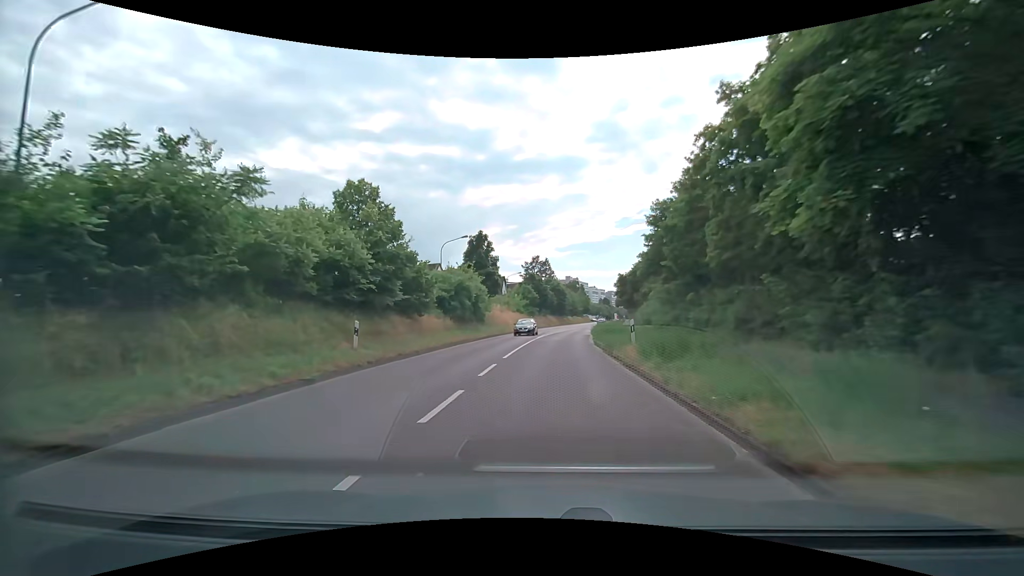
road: secondary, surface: asphalt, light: Day
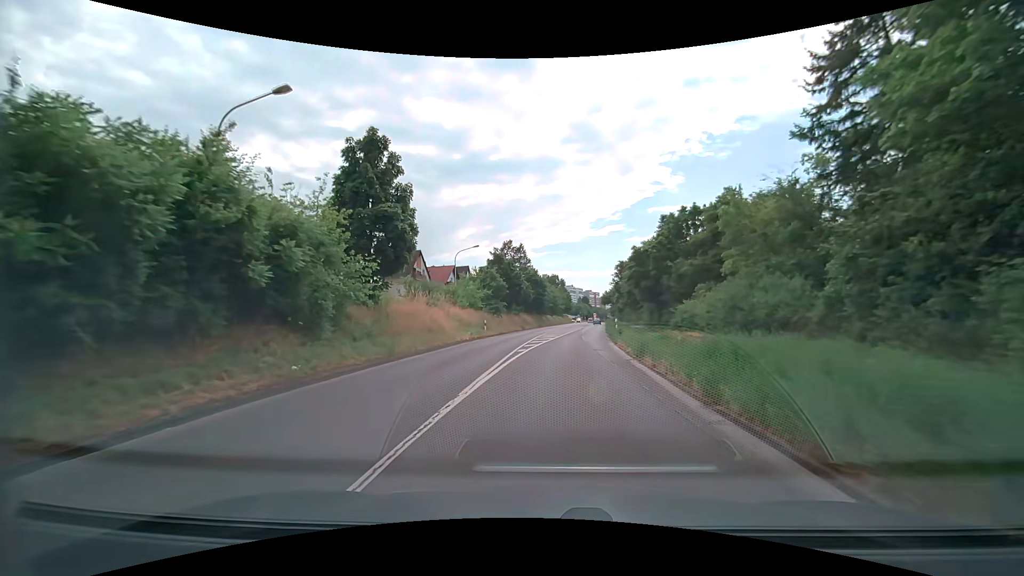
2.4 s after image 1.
(+0.8, +28.6) m; +3°
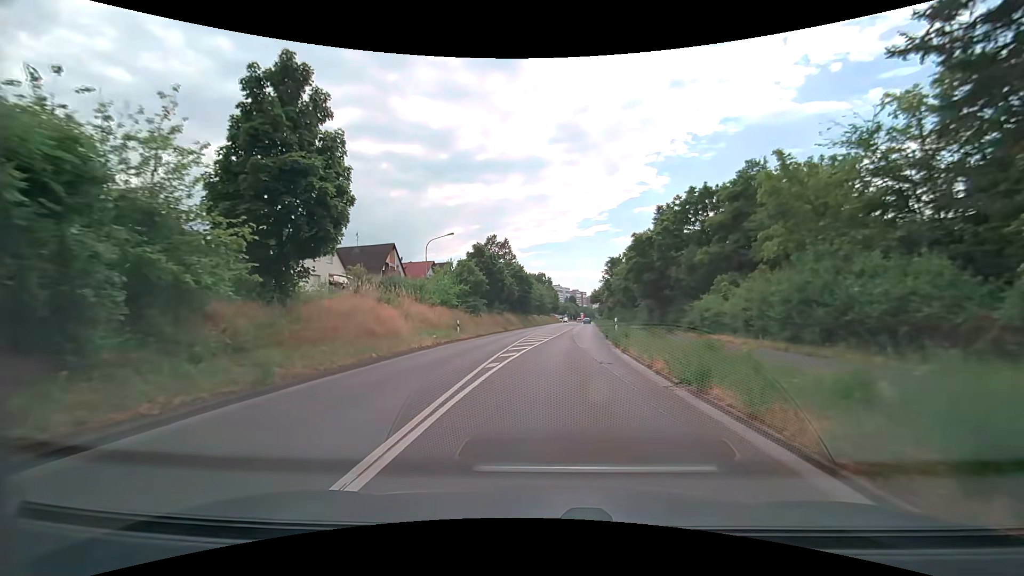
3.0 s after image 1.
(+0.1, +7.1) m; +1°
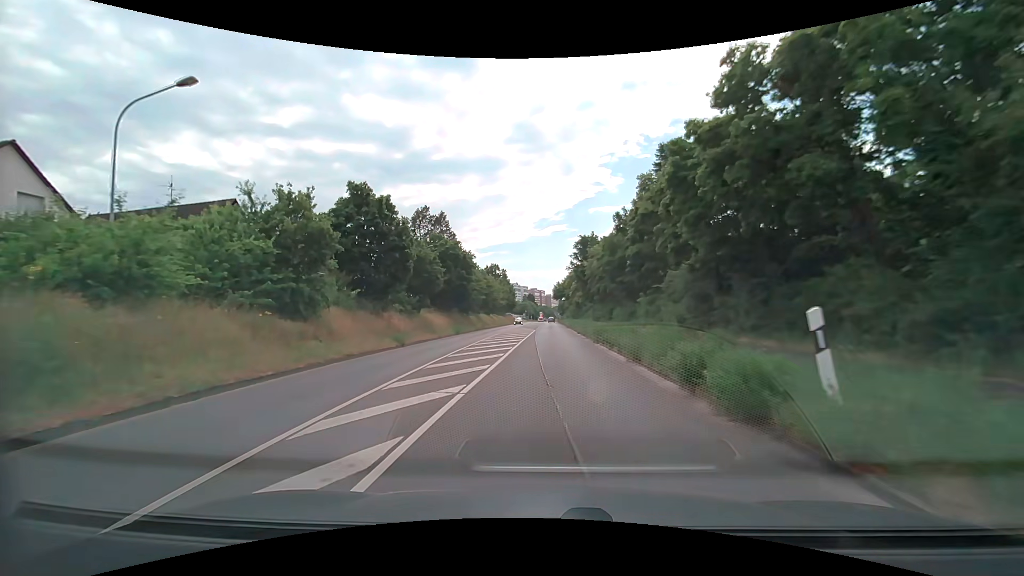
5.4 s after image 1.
(+1.3, +27.9) m; +5°
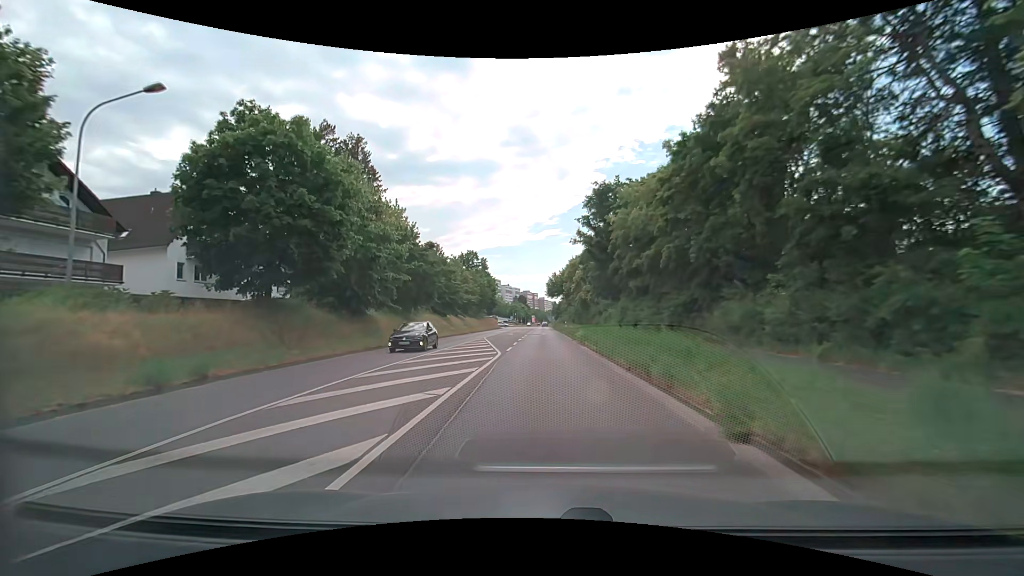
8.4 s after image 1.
(+0.5, +34.7) m; 0°
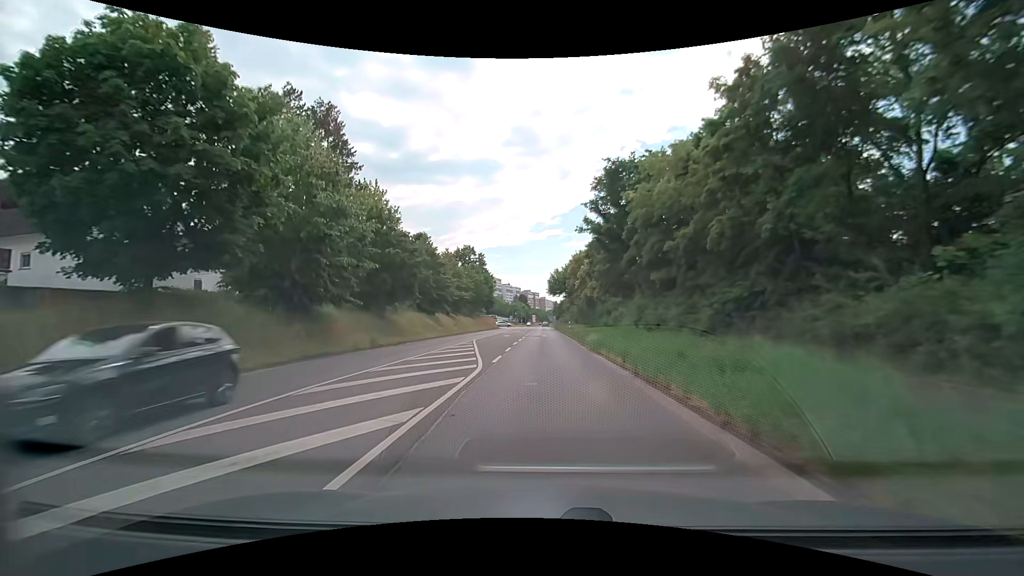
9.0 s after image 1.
(0.0, +6.9) m; 0°
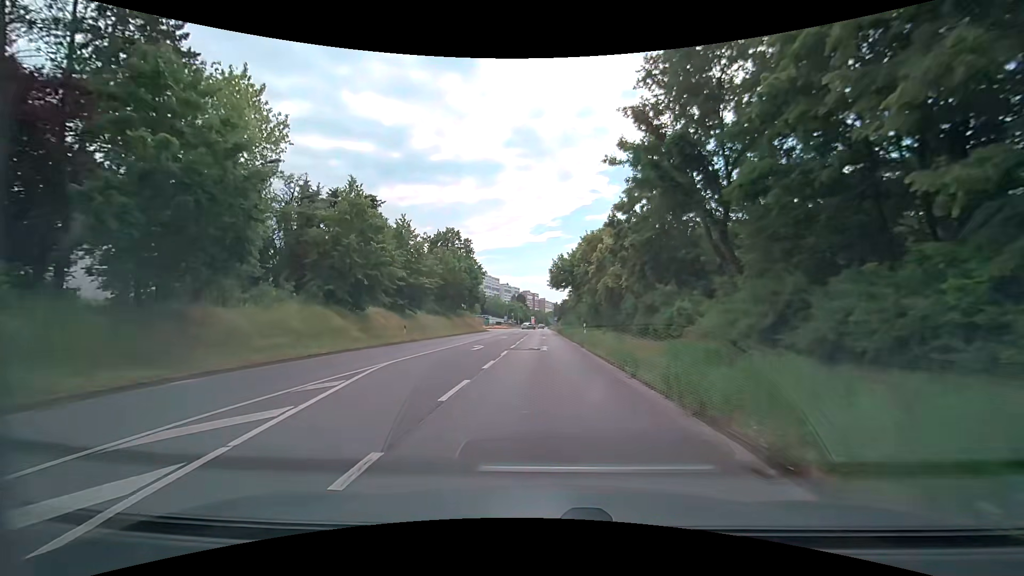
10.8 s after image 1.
(-0.1, +20.6) m; 0°
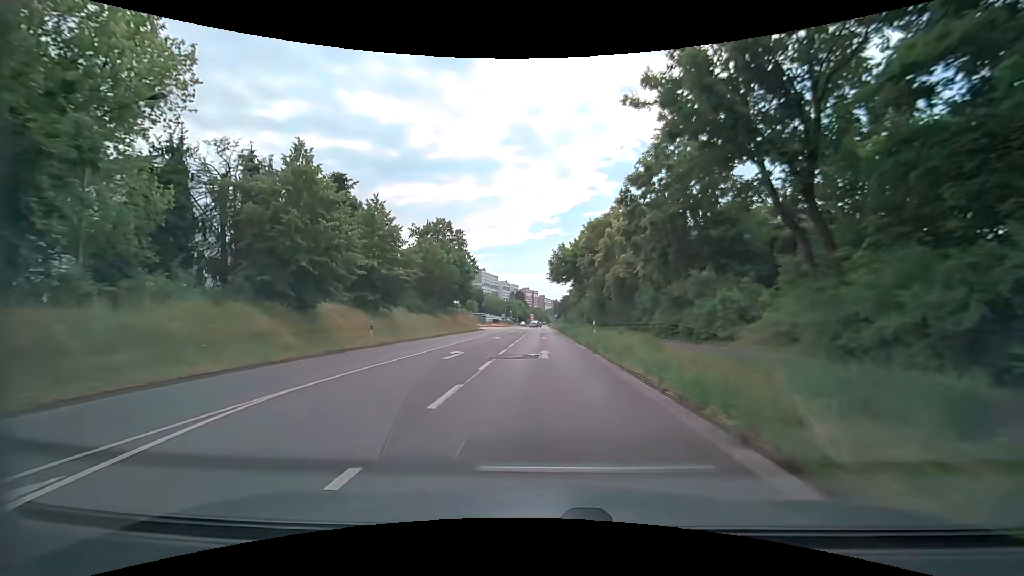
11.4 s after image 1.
(0.0, +6.8) m; 0°
(0, +10) (0, +20) (0, +30) (0, +40) (0, +50) (0, +60) (0, +70) (0, +80) (0, +90) (0, +100) m
